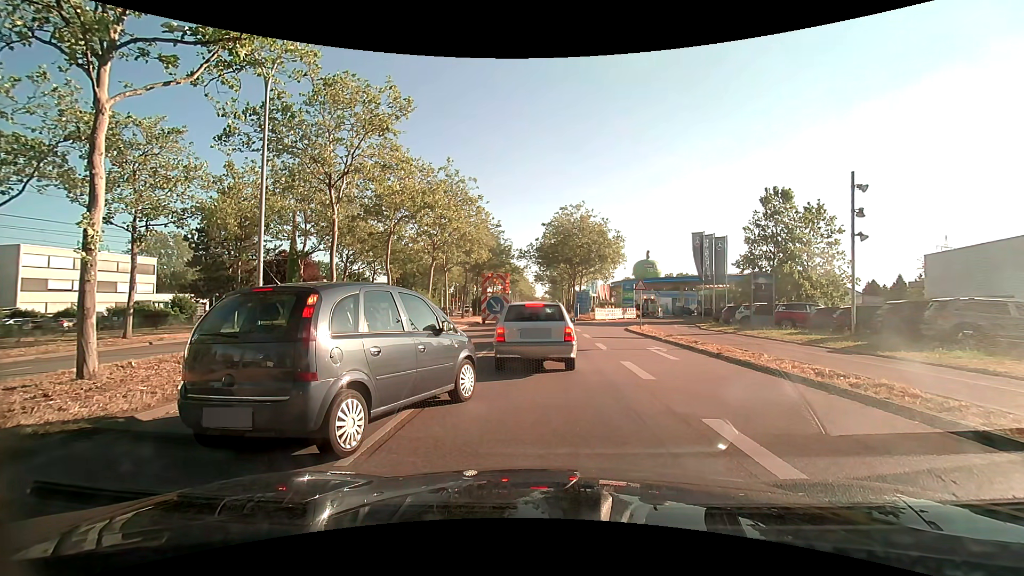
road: primary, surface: asphalt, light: Day
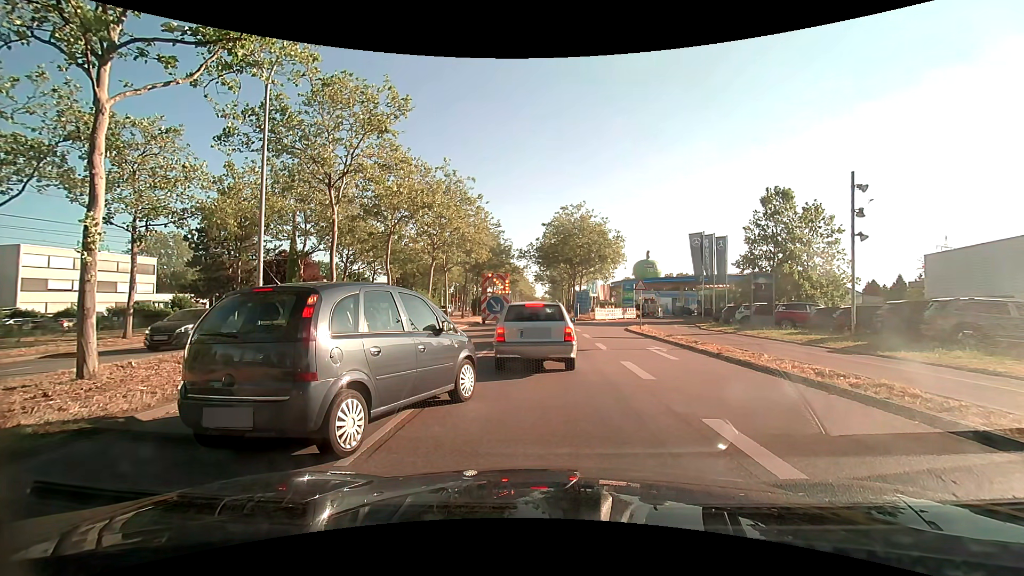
(0.0, 0.0) m; 0°
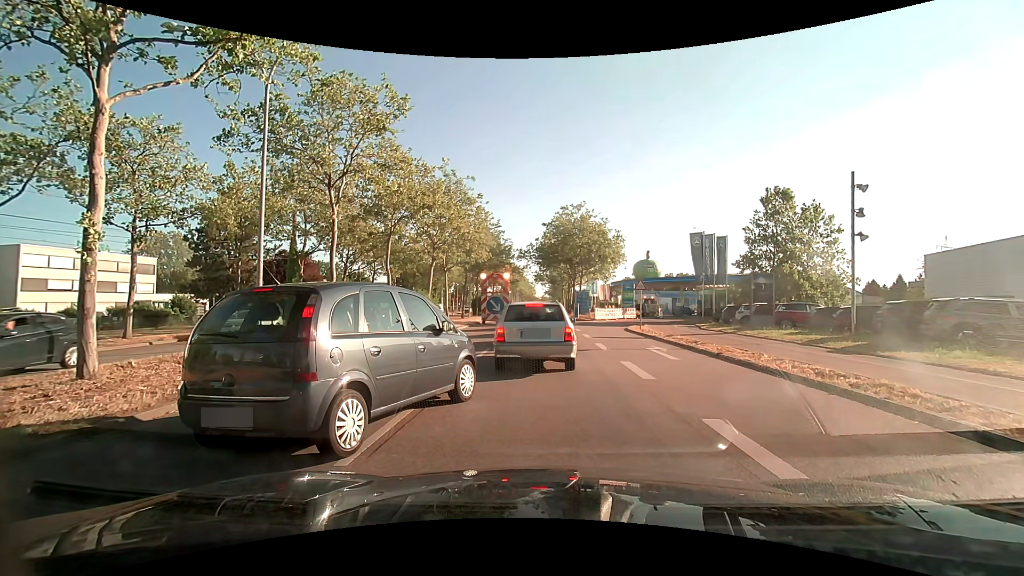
(0.0, 0.0) m; 0°
